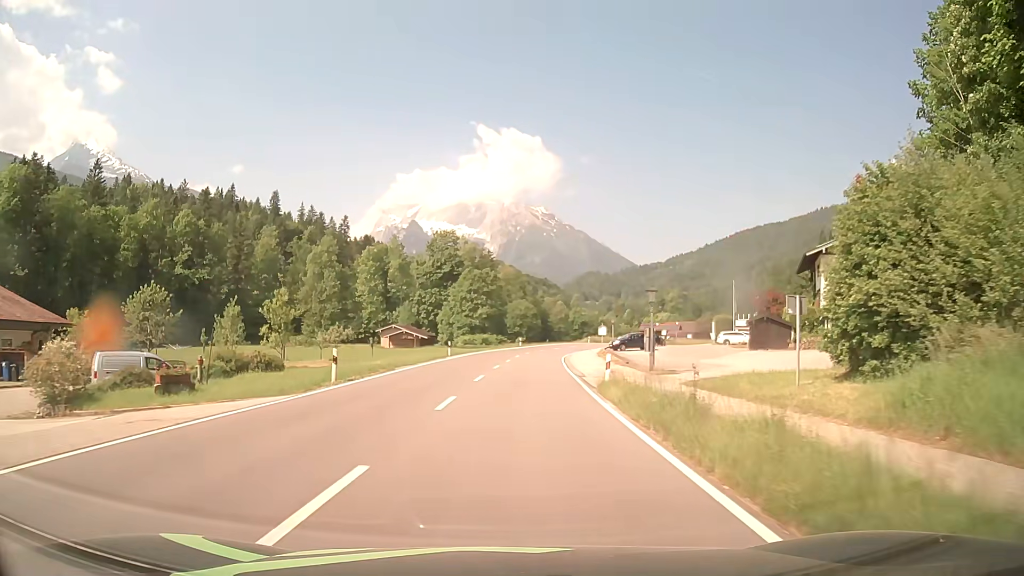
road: primary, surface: asphalt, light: Day
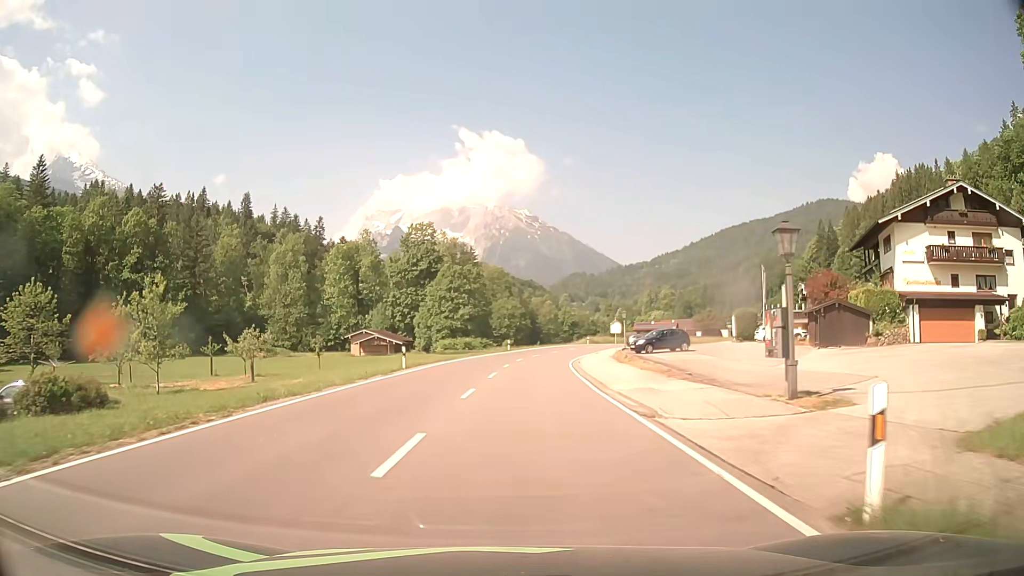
(+0.1, +15.6) m; +1°
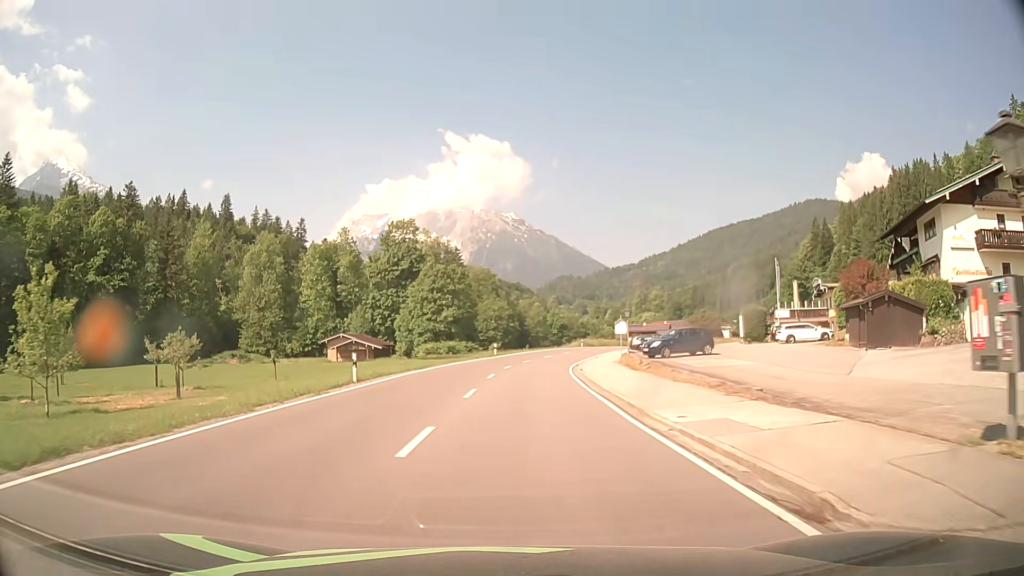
(+0.1, +7.7) m; +1°
(0, +10) (0, +20) (+1, +30) (+2, +40) (+4, +50) (+6, +60) (+9, +69) (+12, +79) (+16, +88) (+20, +97) m
